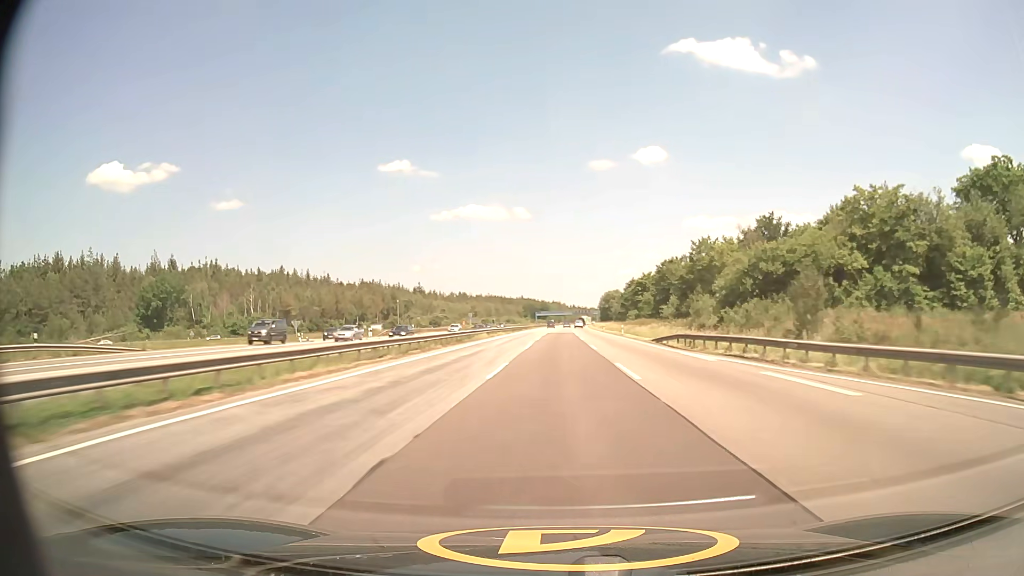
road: motorway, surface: asphalt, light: Day
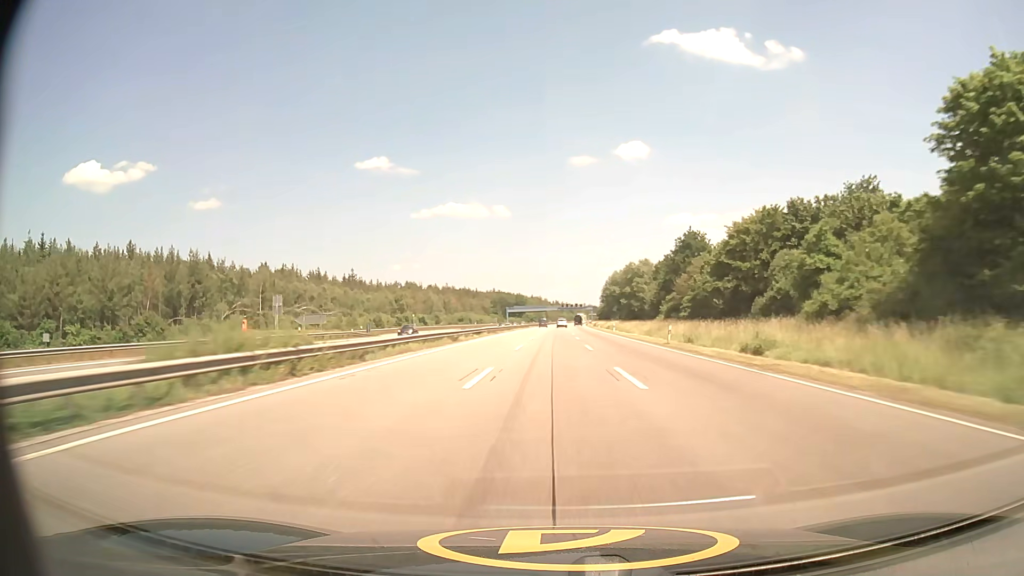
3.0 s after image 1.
(+1.6, +110.0) m; +2°
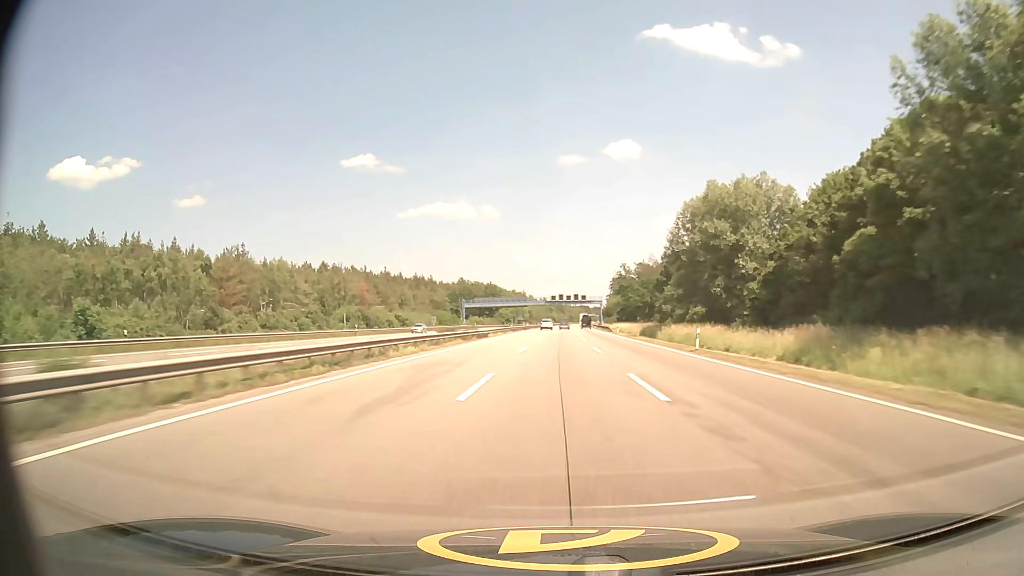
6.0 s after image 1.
(+1.0, +109.6) m; +1°
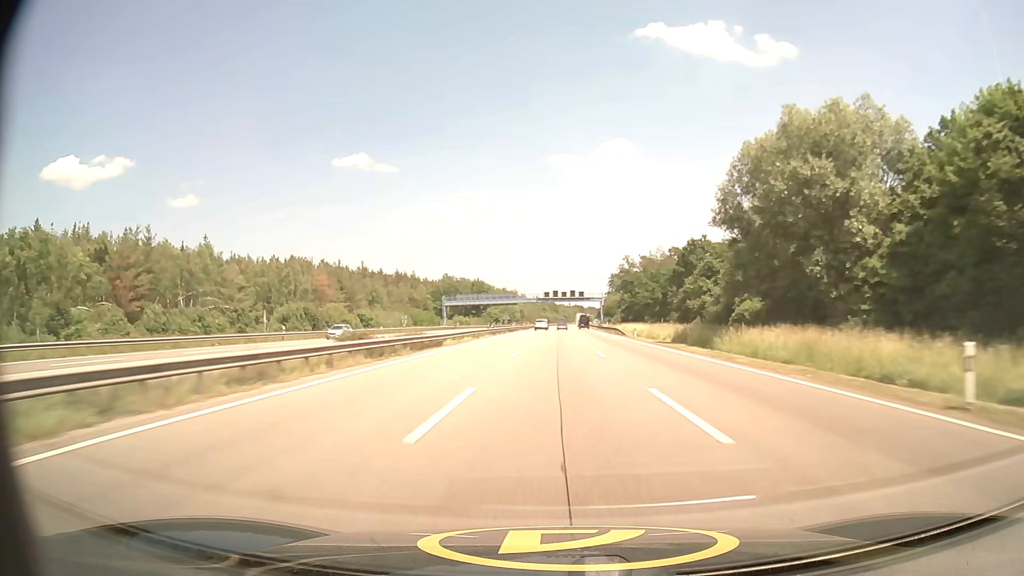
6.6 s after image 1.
(+0.1, +21.9) m; 0°
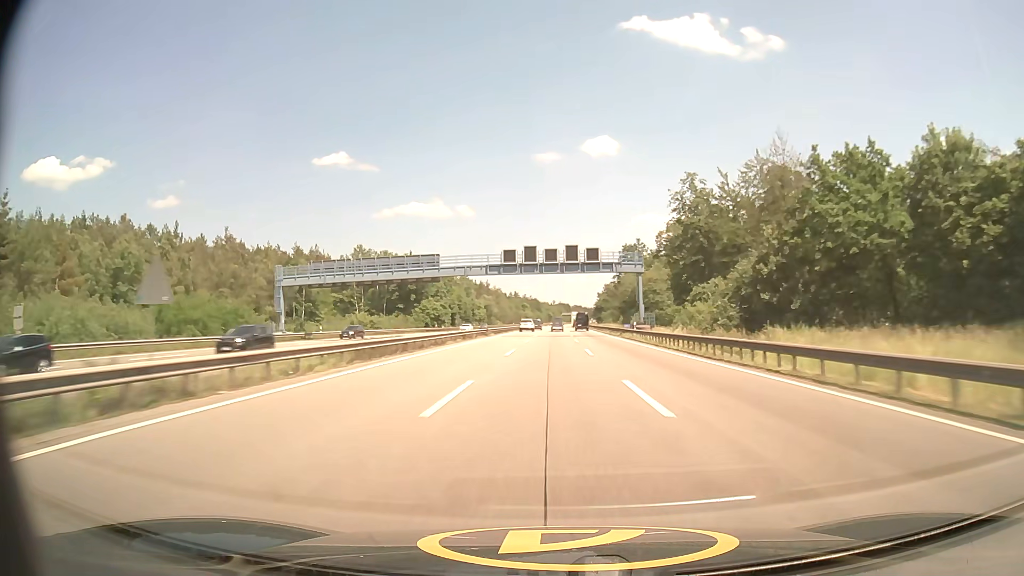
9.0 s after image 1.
(+1.3, +87.7) m; +1°
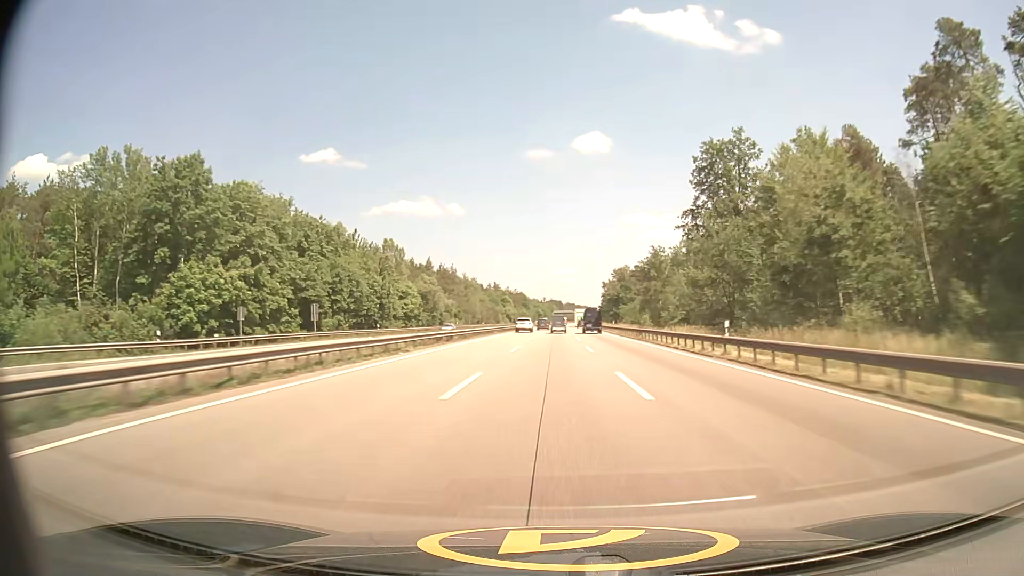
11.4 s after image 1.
(+0.6, +87.7) m; +1°
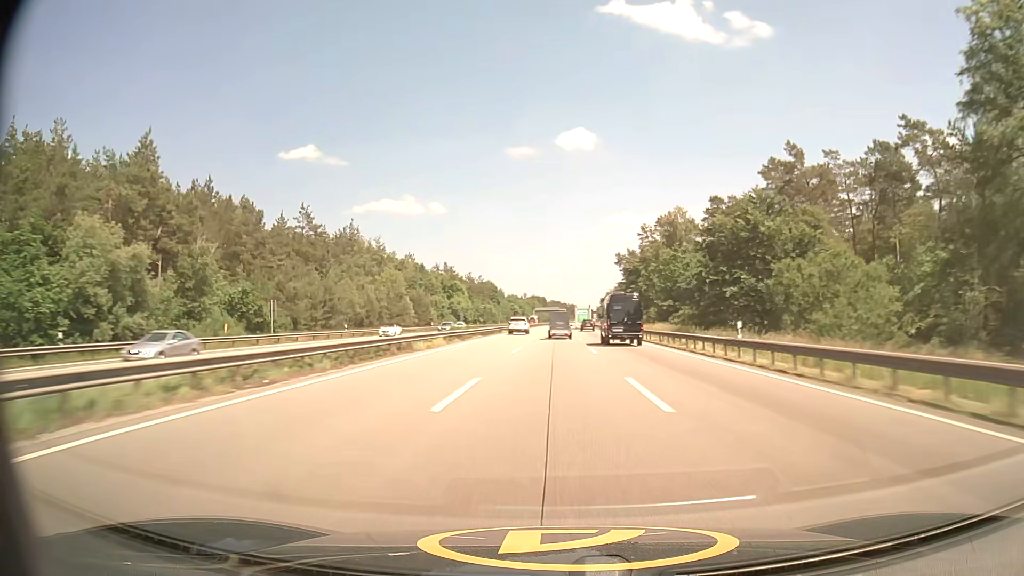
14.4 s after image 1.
(+1.6, +109.2) m; +1°
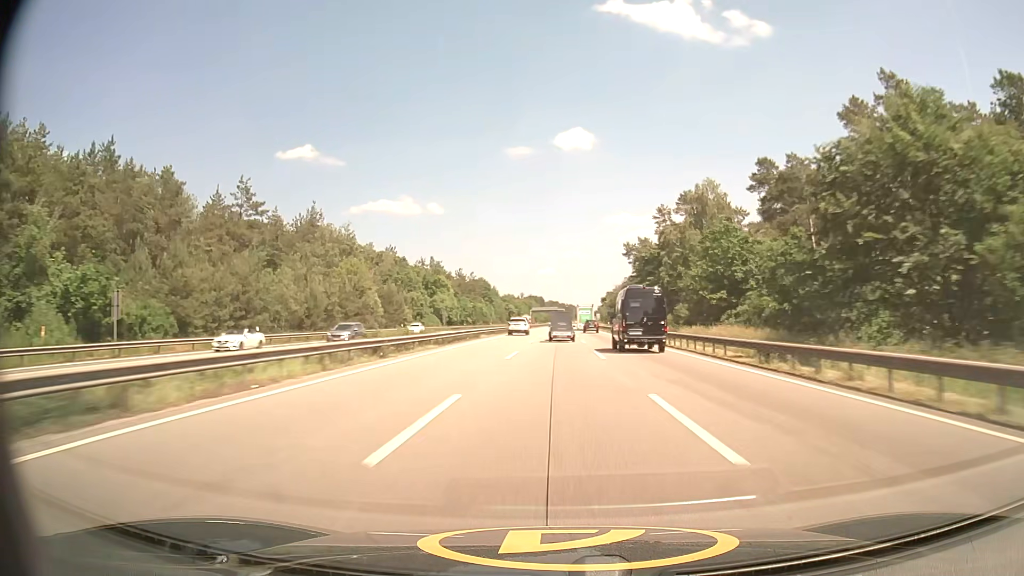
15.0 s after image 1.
(+0.1, +21.6) m; 0°
(0, +10) (0, +20) (0, +30) (0, +40) (0, +50) (0, +60) (0, +70) (0, +80) (-1, +90) (-1, +100) m
